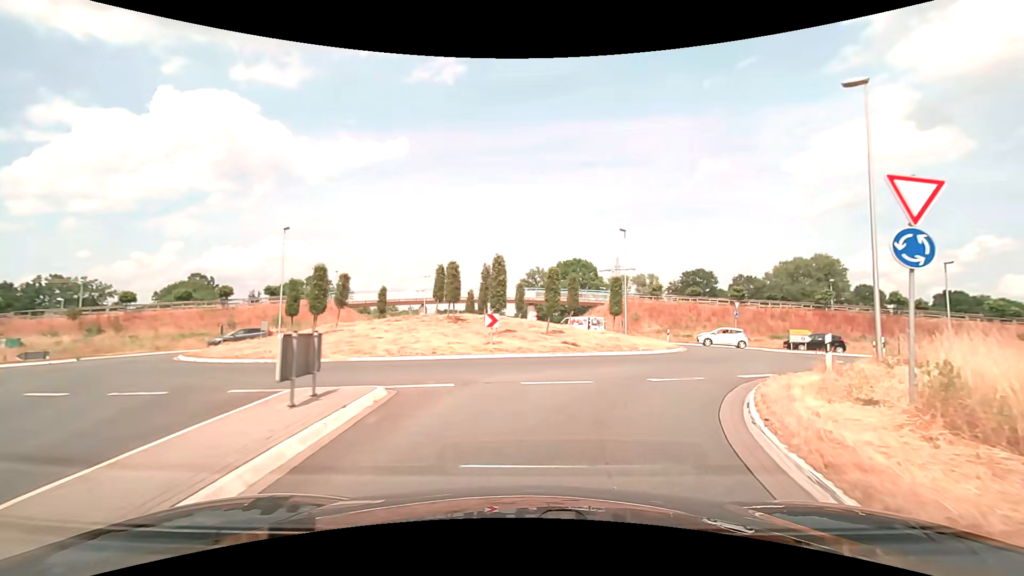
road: secondary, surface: asphalt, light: Day
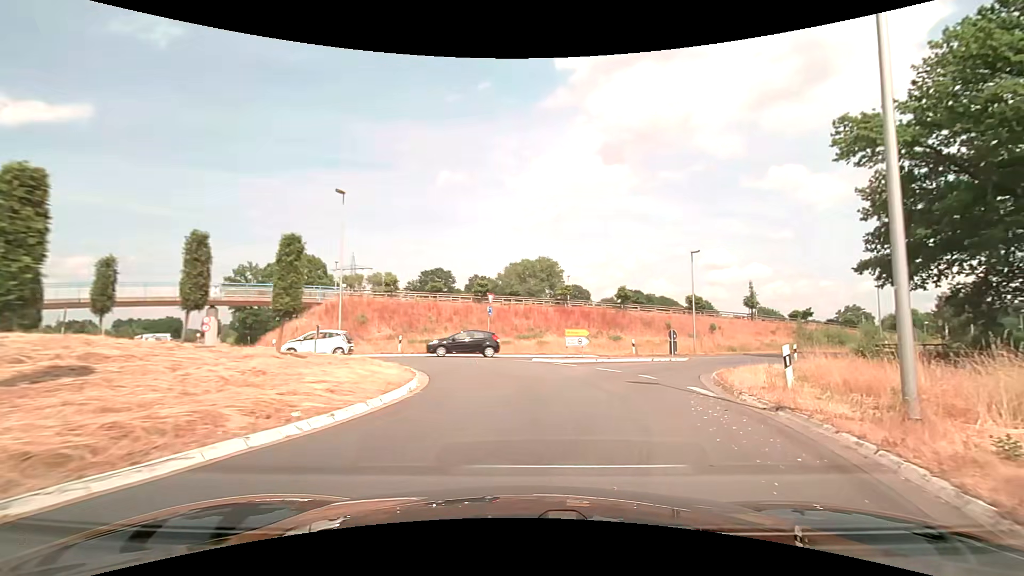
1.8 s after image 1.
(+3.4, +13.9) m; +30°
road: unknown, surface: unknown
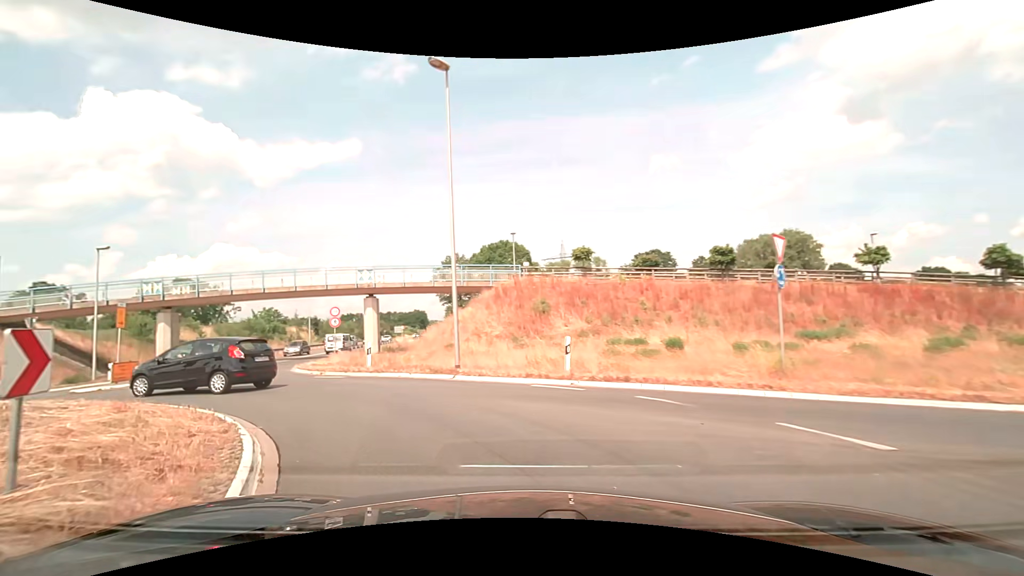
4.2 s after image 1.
(-1.5, +17.3) m; -22°
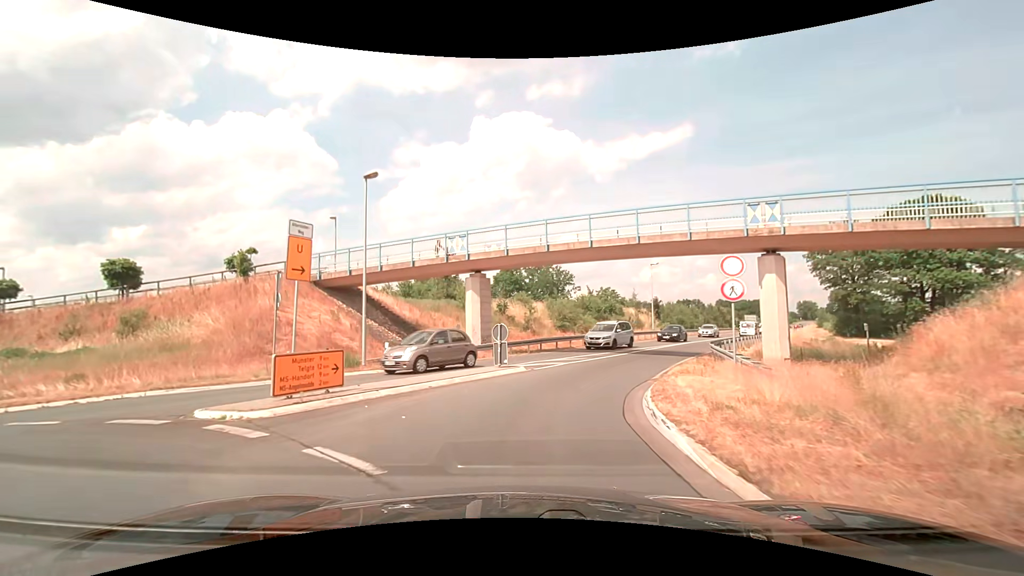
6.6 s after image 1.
(-6.9, +16.3) m; -38°
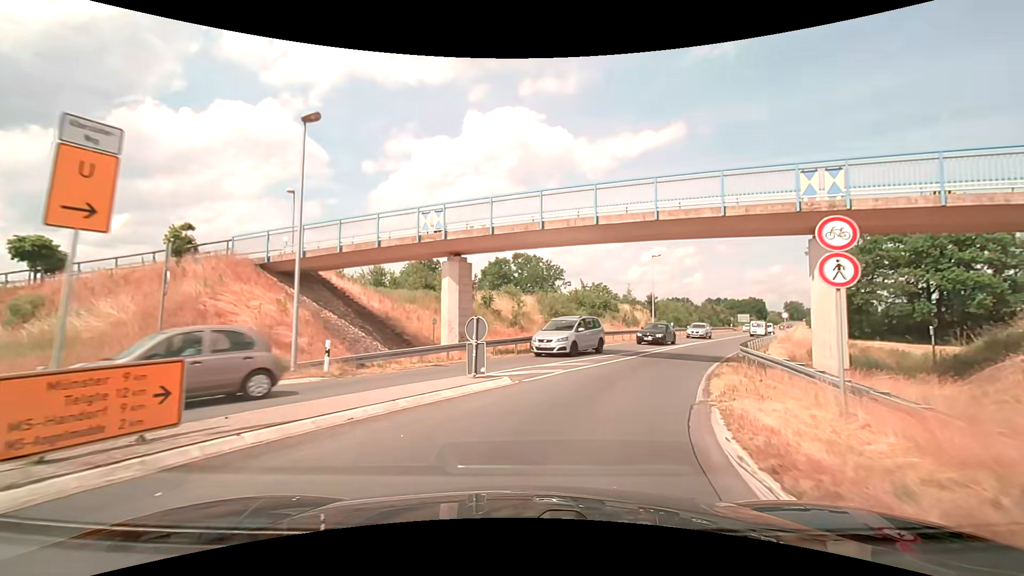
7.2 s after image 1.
(0.0, +4.9) m; 0°
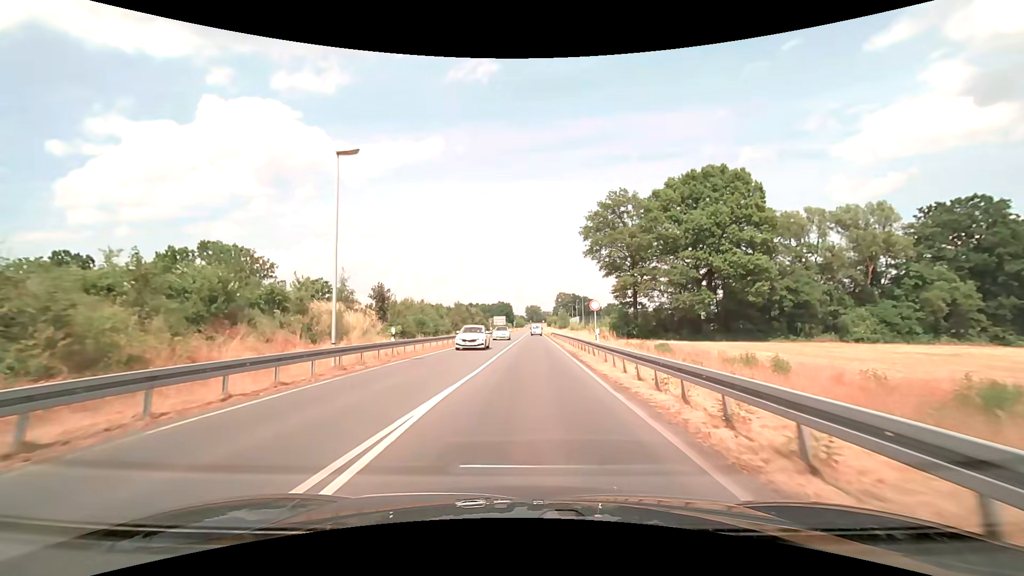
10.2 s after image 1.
(+9.7, +29.0) m; +29°
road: secondary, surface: asphalt
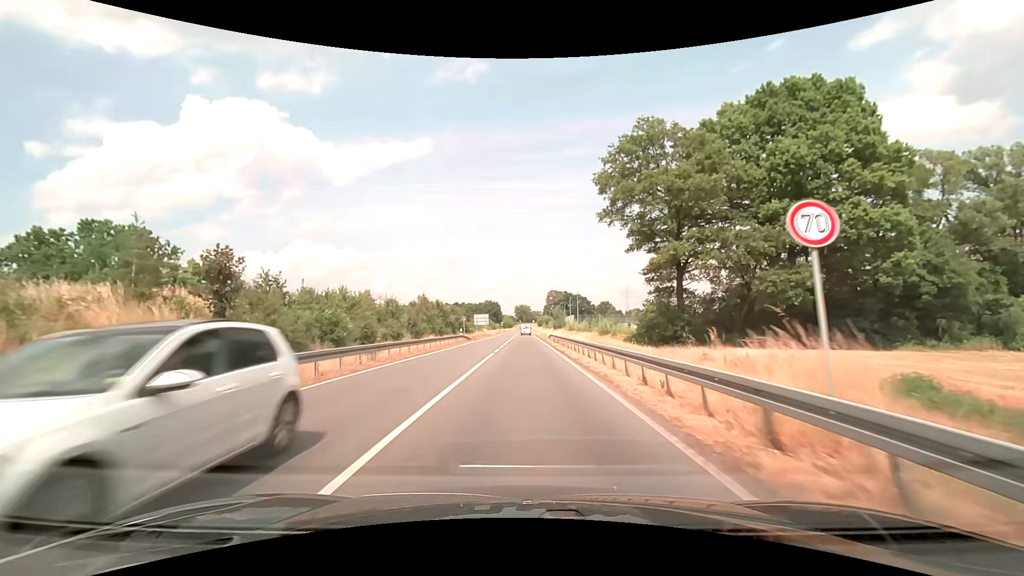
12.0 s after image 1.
(+0.4, +23.6) m; +1°
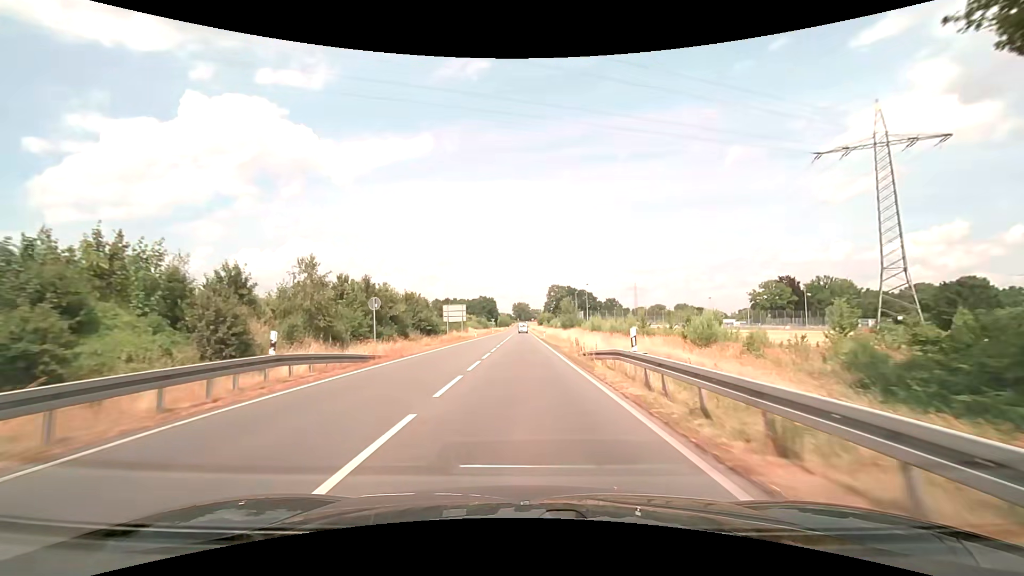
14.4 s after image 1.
(0.0, +36.7) m; 0°
(0, +10) (0, +20) (0, +30) (0, +40) (0, +50) (0, +60) (0, +70) (0, +80) (0, +90) (0, +100) m
